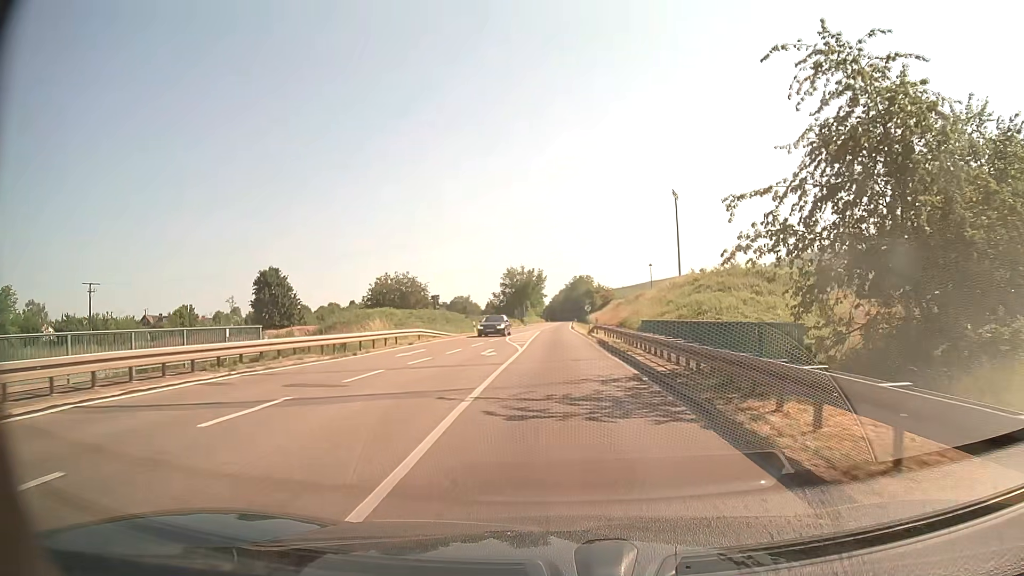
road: primary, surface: asphalt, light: Day
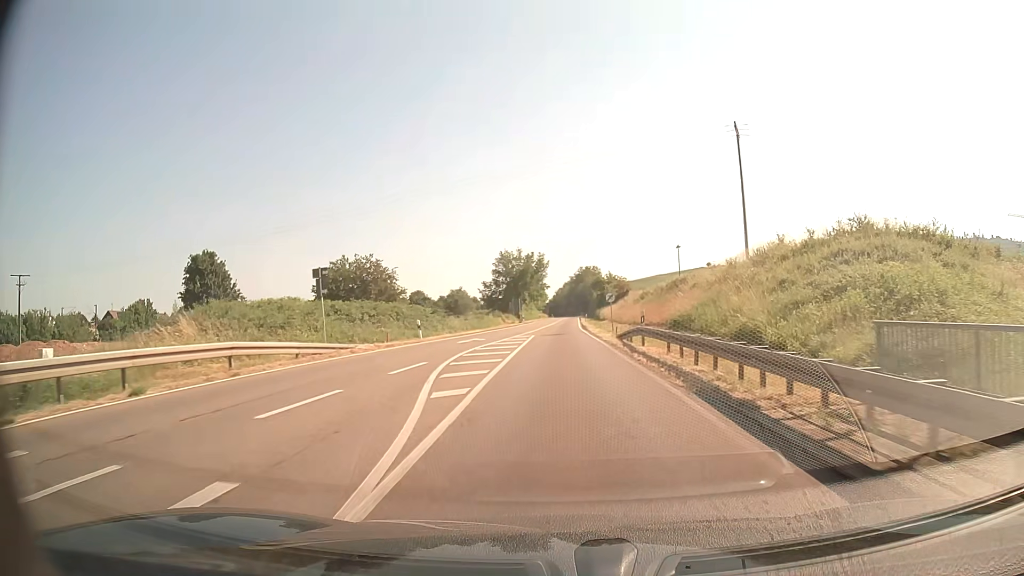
(0.0, +23.8) m; 0°
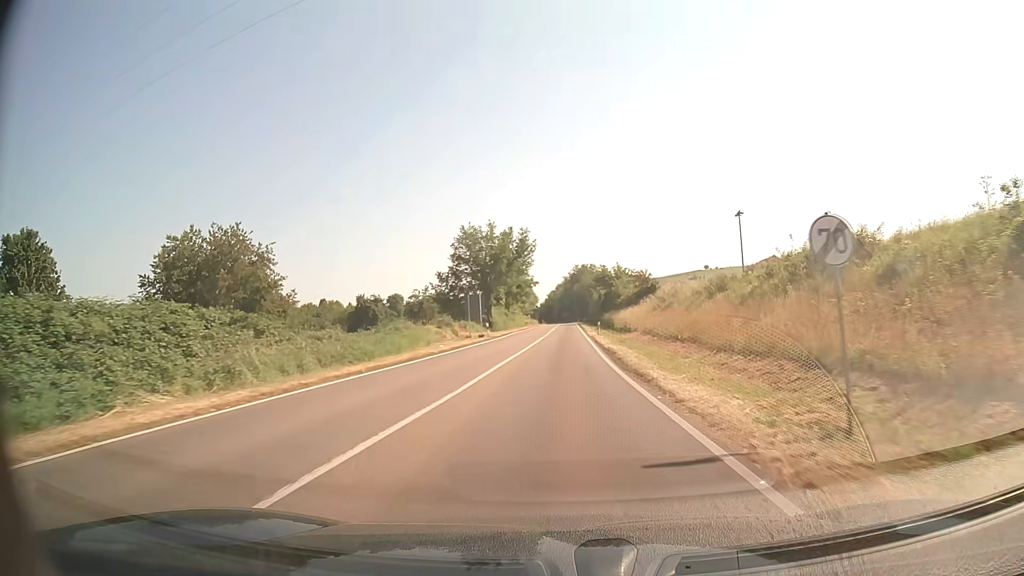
(+0.3, +35.9) m; +1°
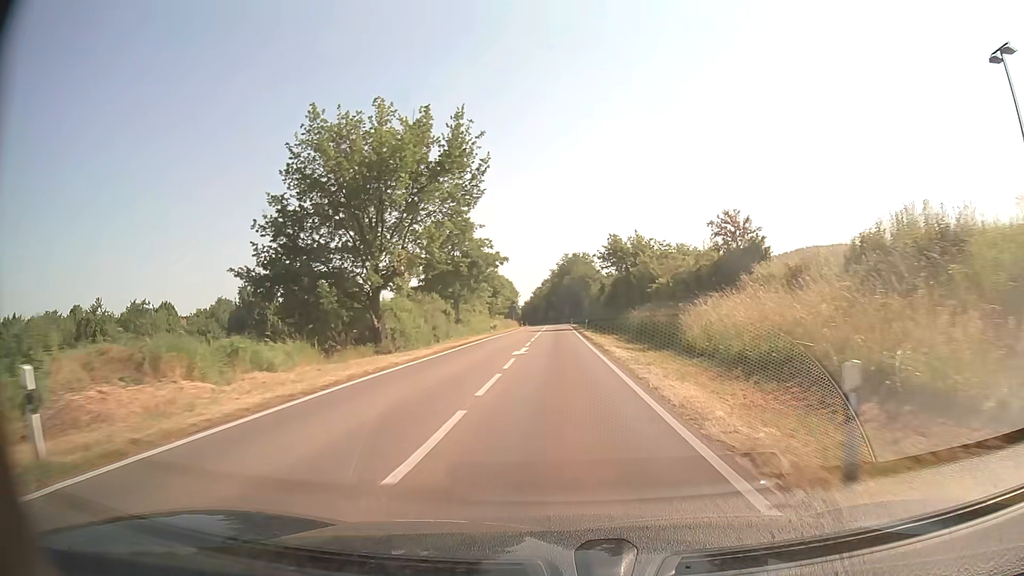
(+0.4, +41.2) m; +1°
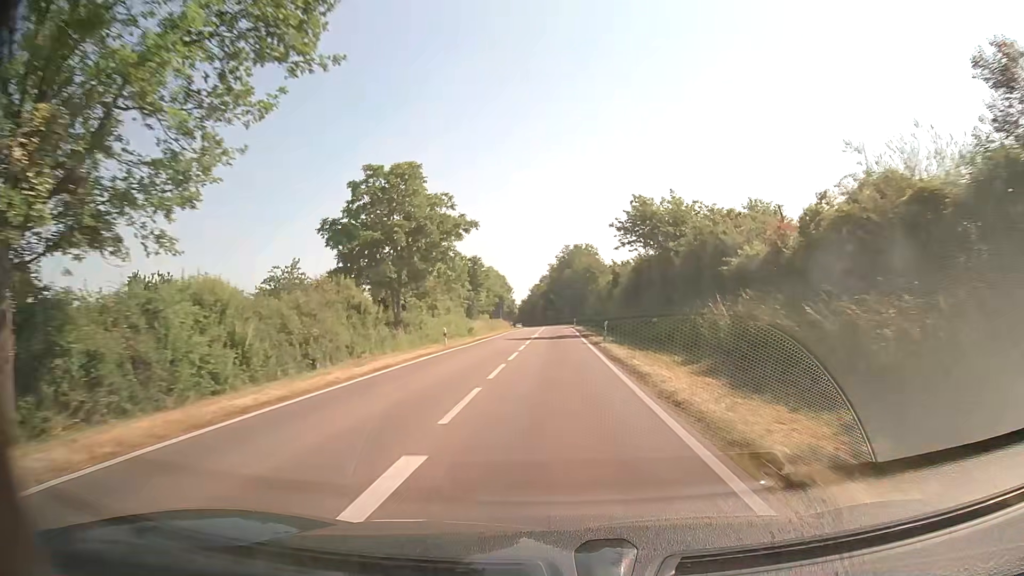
(0.0, +22.3) m; 0°
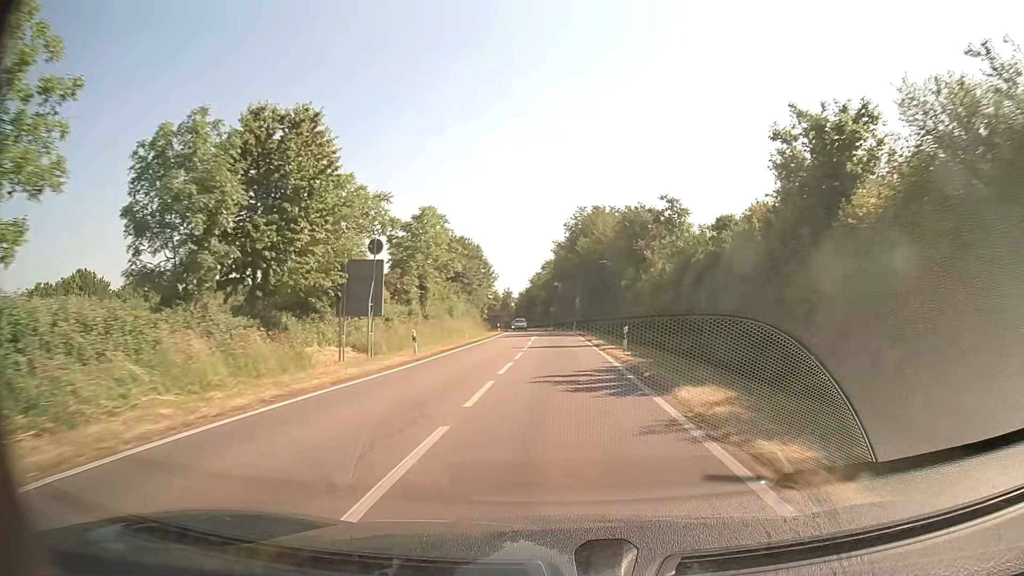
(-0.2, +58.5) m; -1°
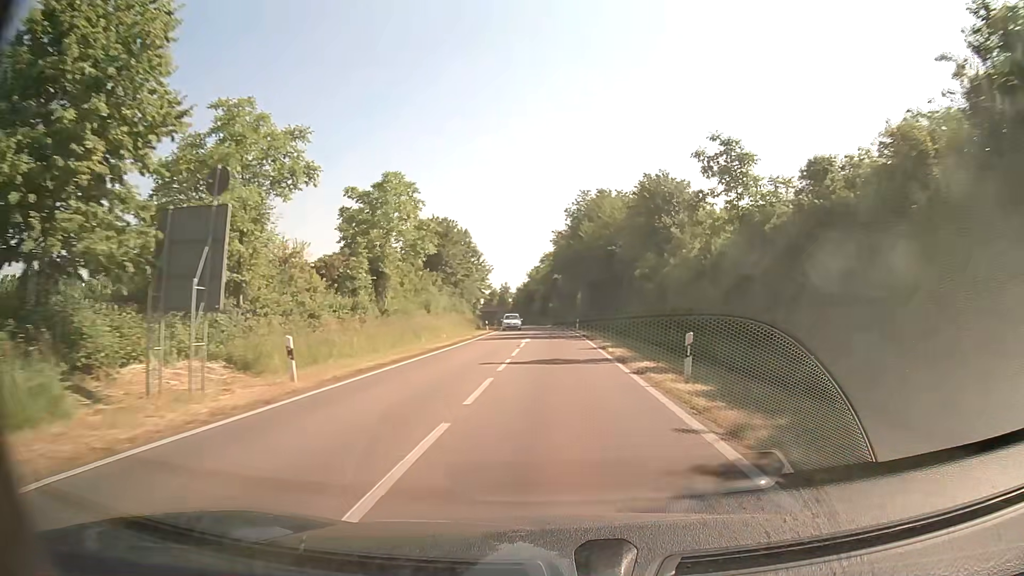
(0.0, +12.0) m; 0°
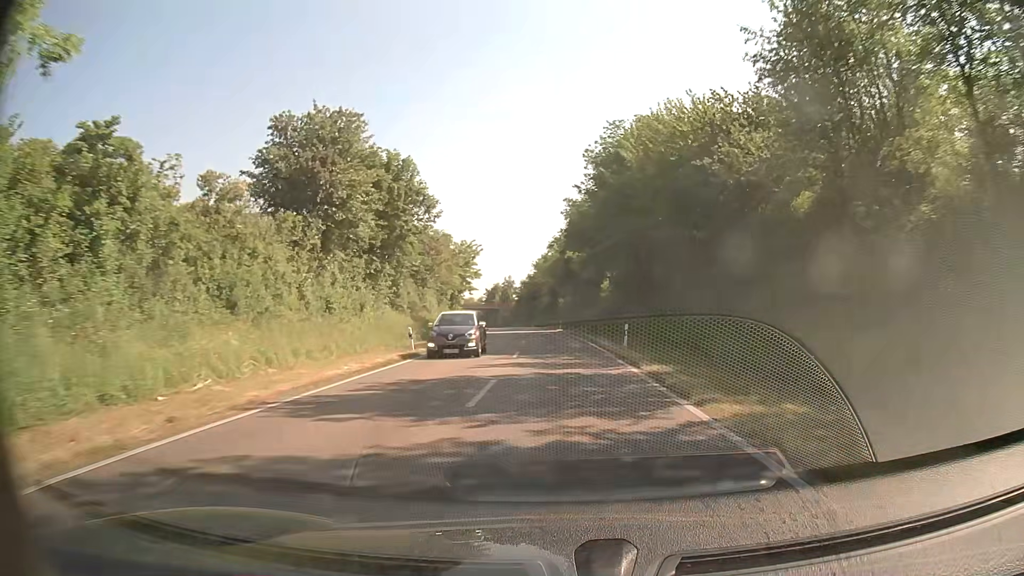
(0.0, +36.5) m; -1°
(0, +10) (0, +20) (0, +30) (0, +40) (-1, +50) (-1, +60) (-2, +70) (-3, +80) (-3, +90) (-4, +100) m
